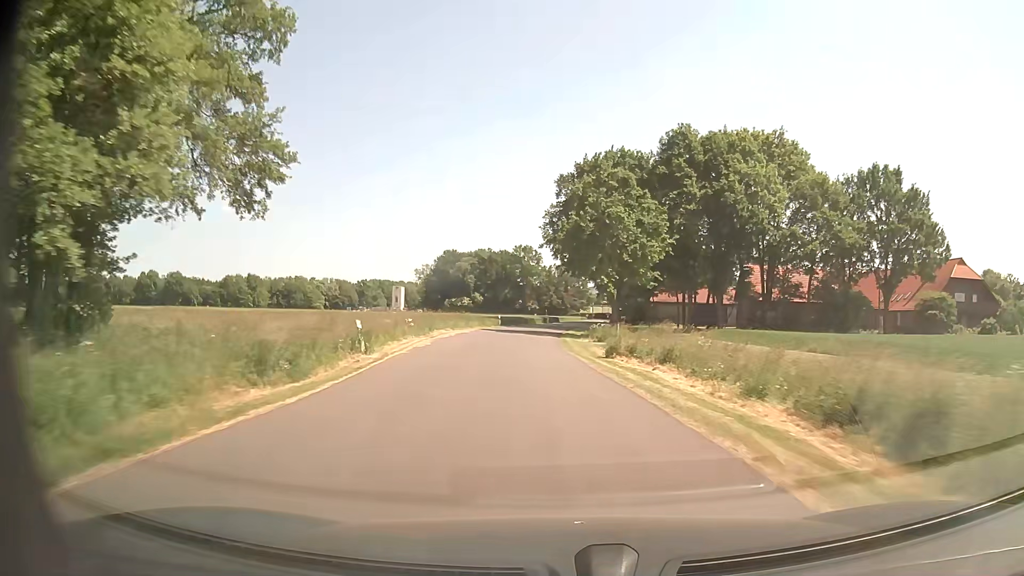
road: unclassified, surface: asphalt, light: Day
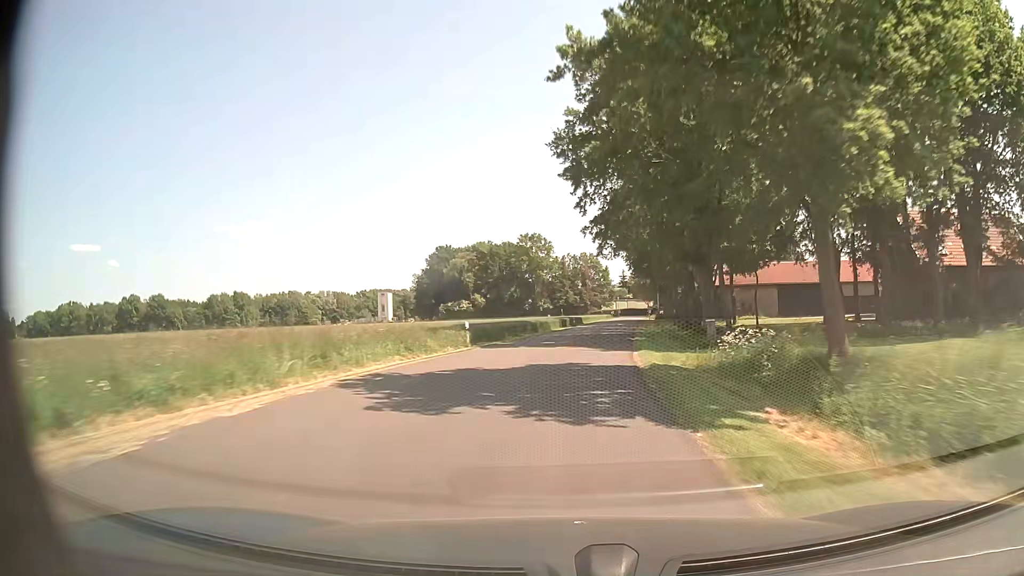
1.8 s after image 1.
(-1.2, +35.5) m; -2°
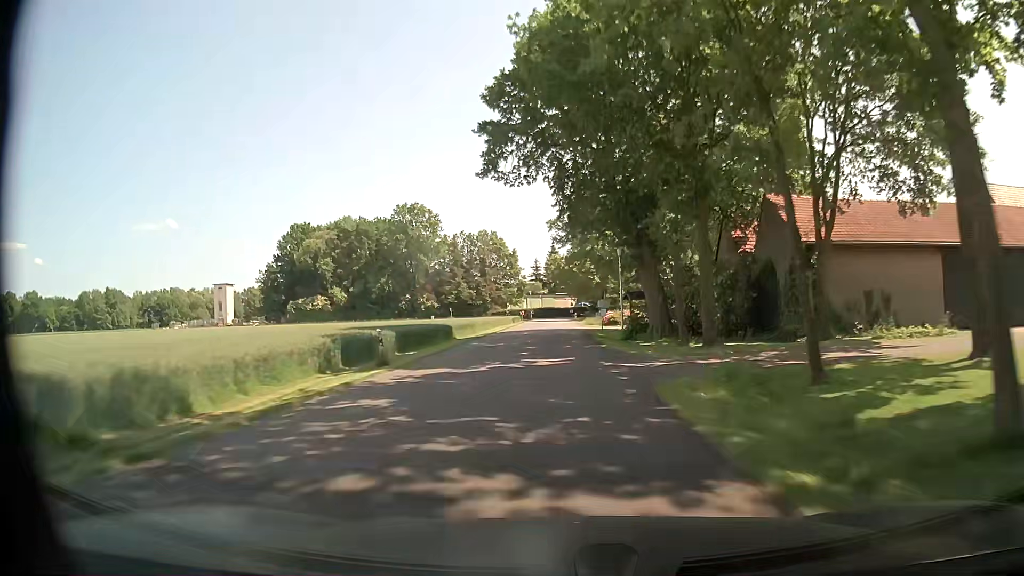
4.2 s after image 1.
(+4.0, +49.0) m; +8°
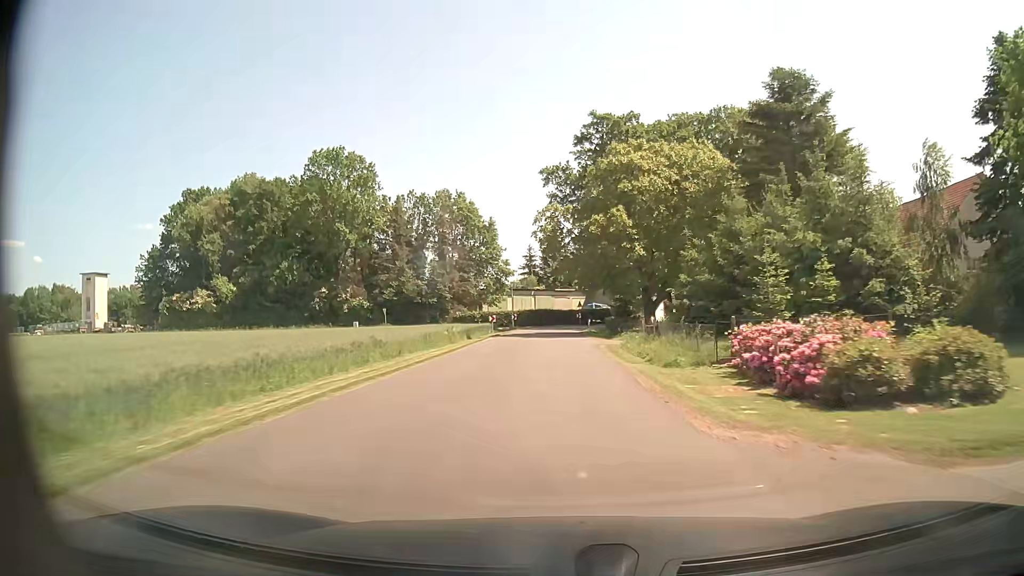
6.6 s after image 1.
(+0.2, +45.5) m; 0°
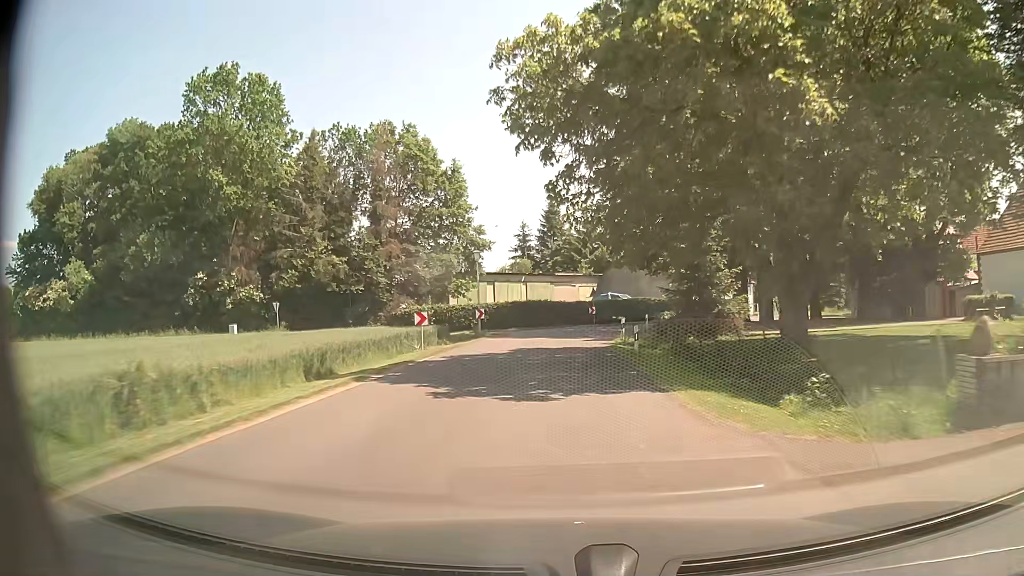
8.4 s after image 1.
(0.0, +29.4) m; 0°
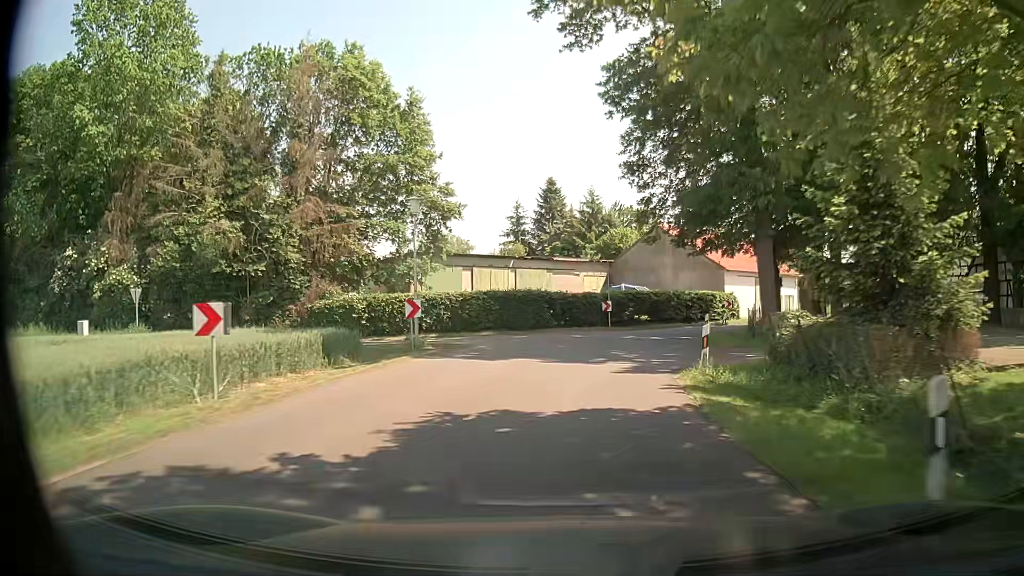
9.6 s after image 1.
(-0.1, +16.4) m; 0°
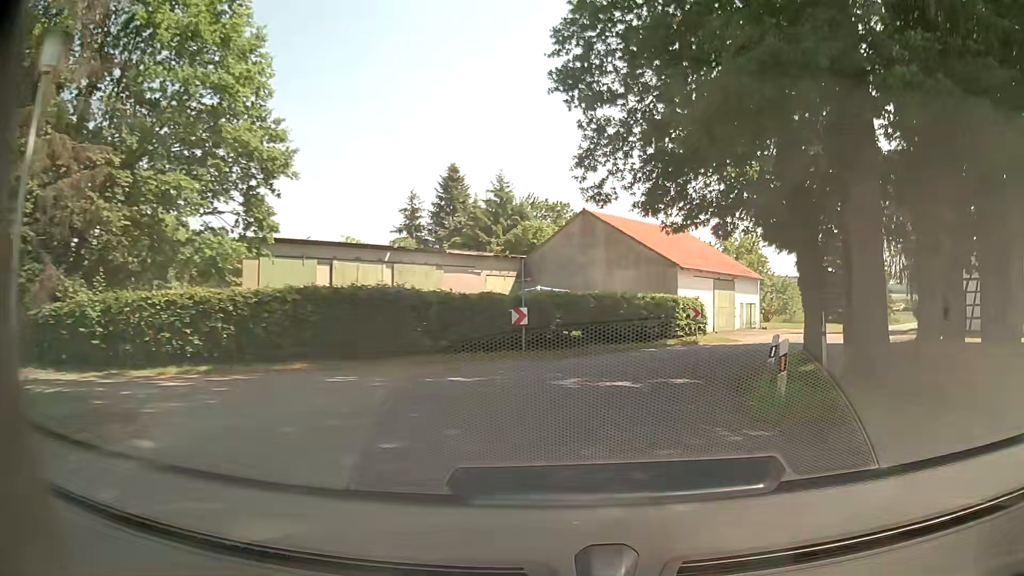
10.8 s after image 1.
(+0.4, +14.7) m; +7°
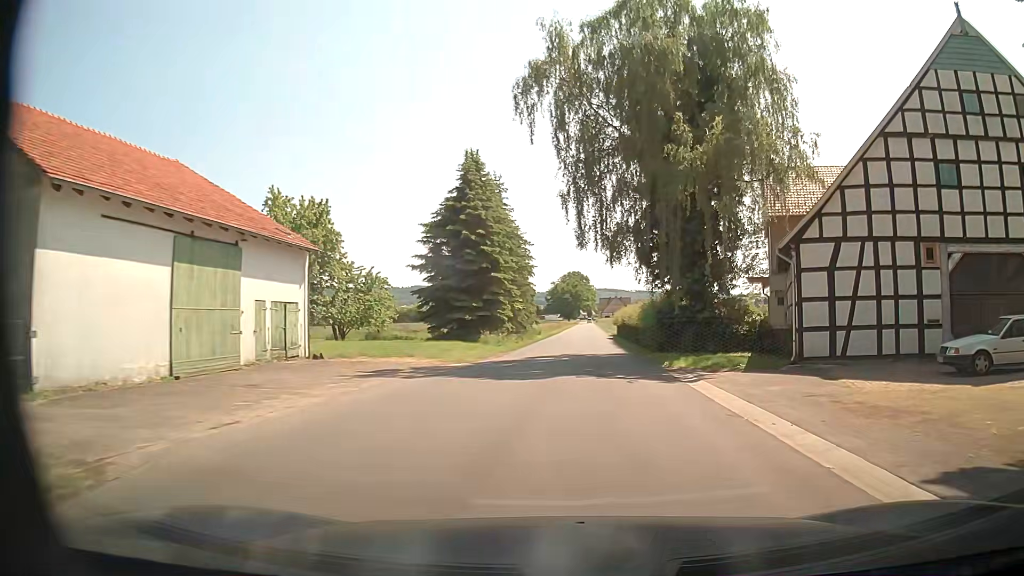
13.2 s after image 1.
(+9.0, +27.9) m; +35°
(0, +10) (+1, +20) (+1, +30) (+2, +40) (+2, +50) (+3, +60) (+4, +70) (+4, +80) (+5, +90) (+5, +100) m
